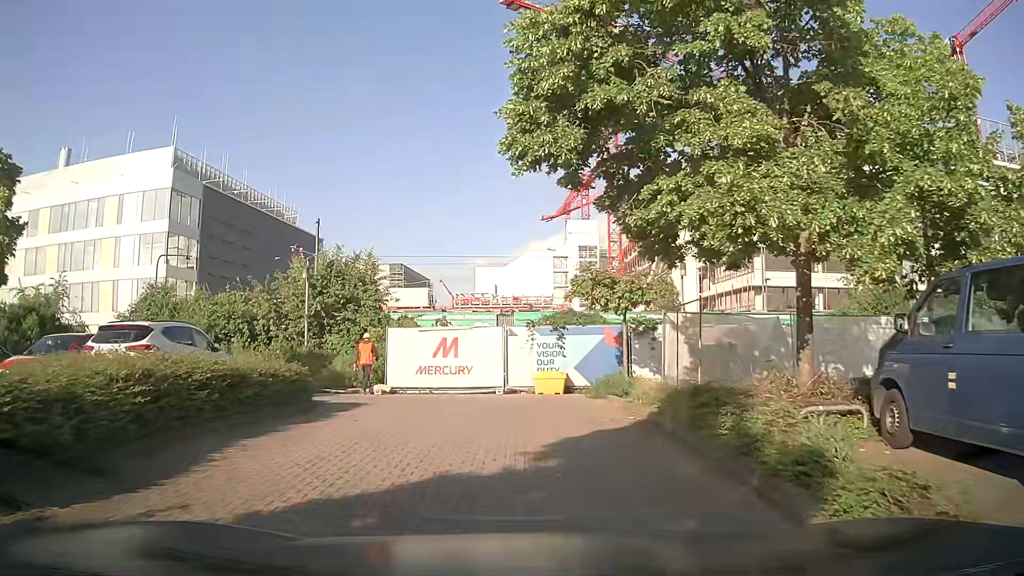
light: Day
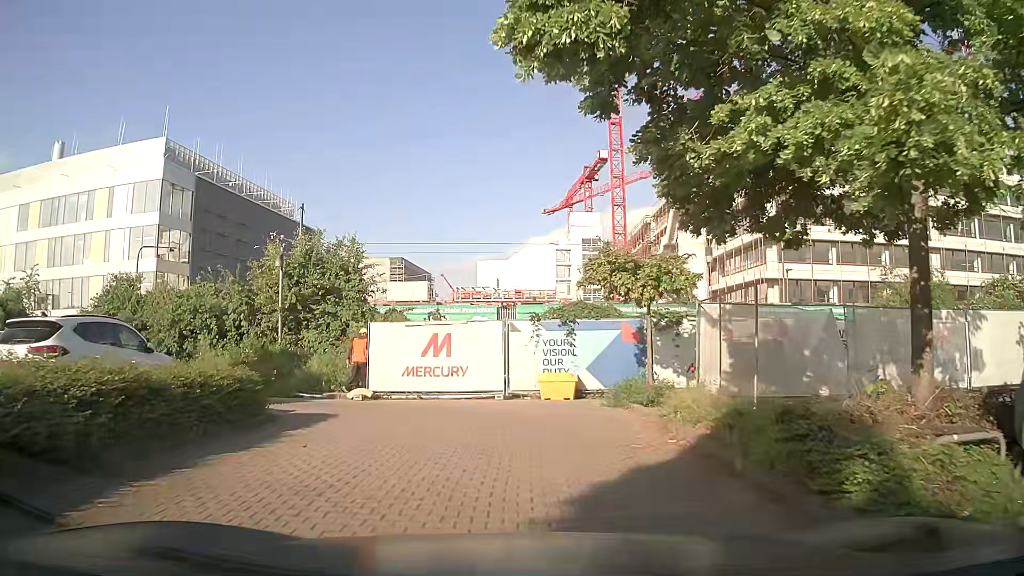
(0.0, +2.7) m; -1°
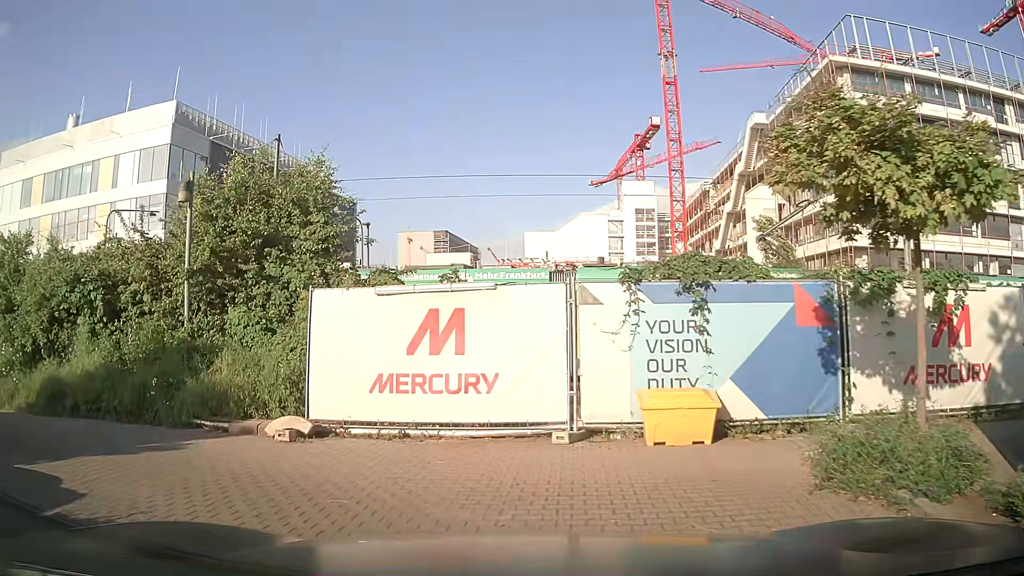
(-0.2, +8.2) m; -6°
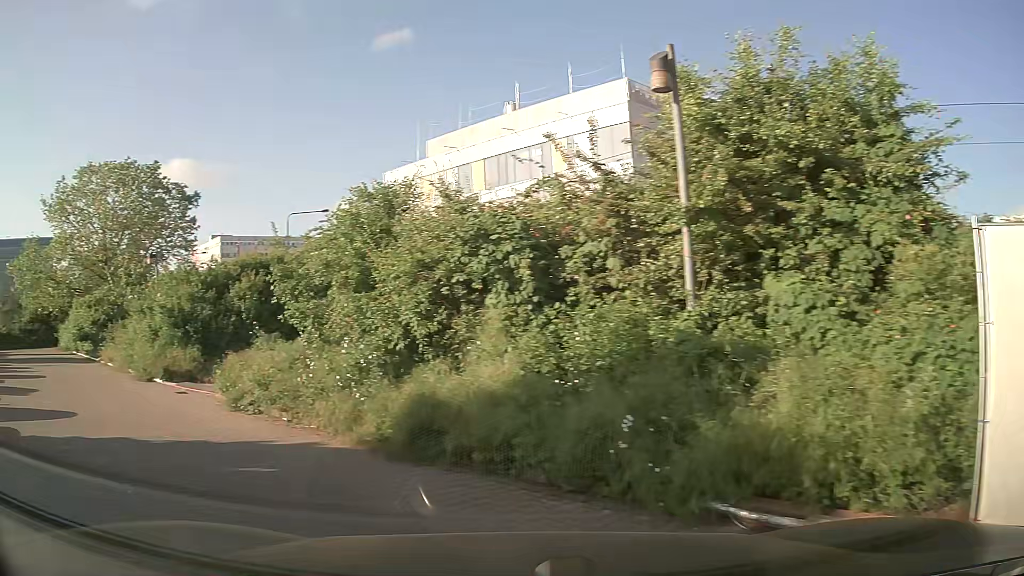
(-1.3, +5.4) m; -38°
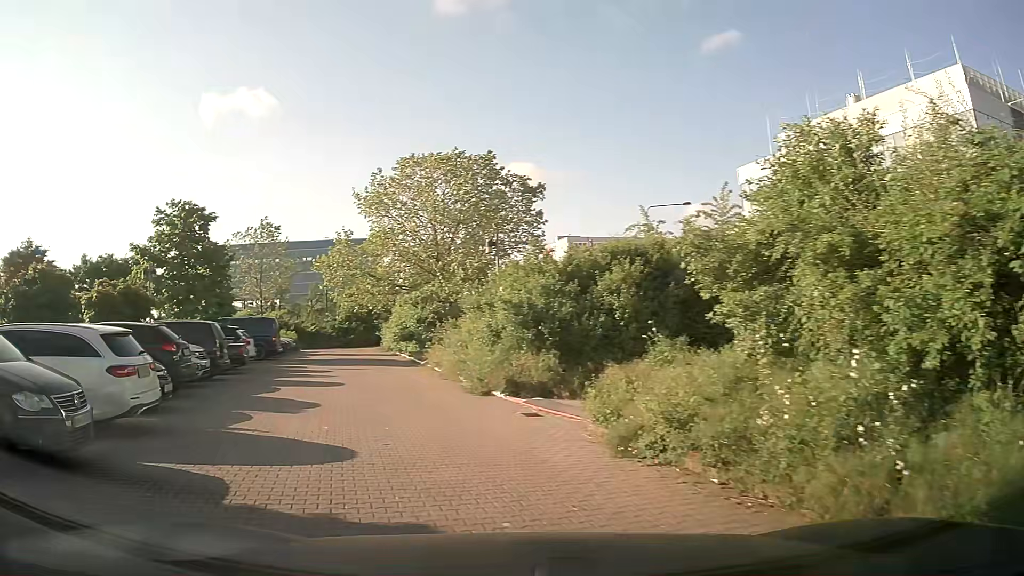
(-1.1, +3.9) m; -30°
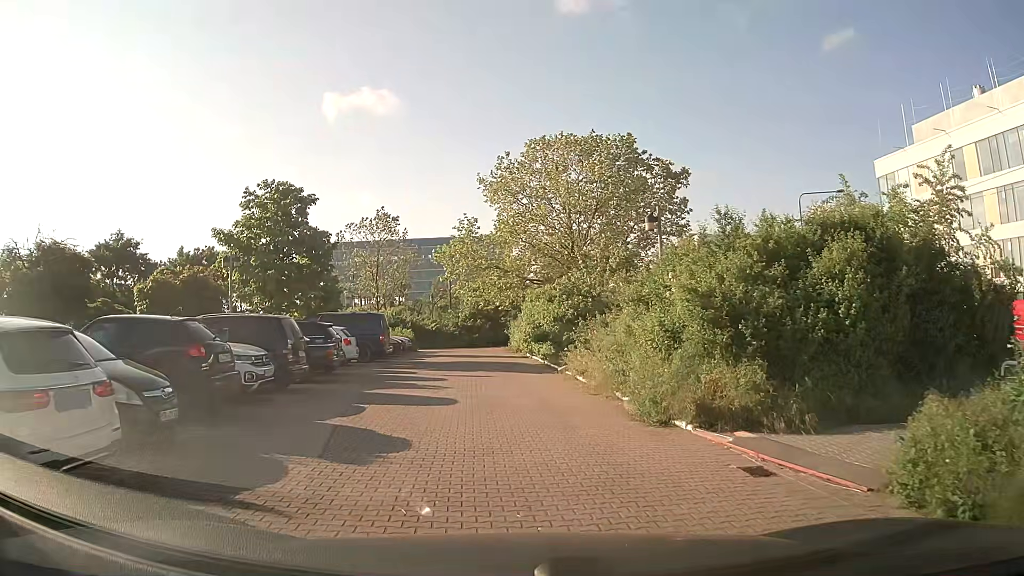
(-0.6, +4.5) m; -11°
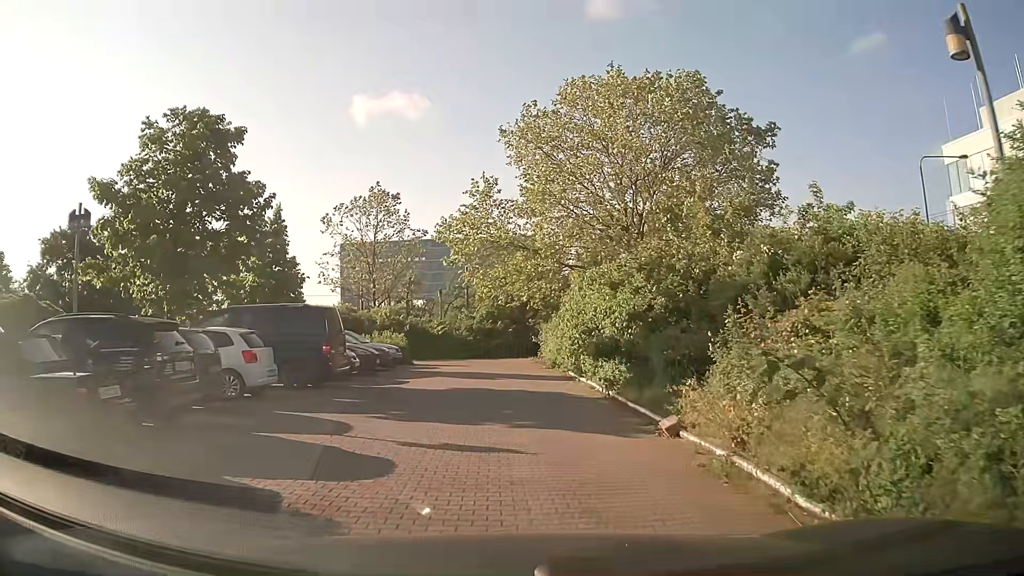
(-0.4, +11.3) m; -3°
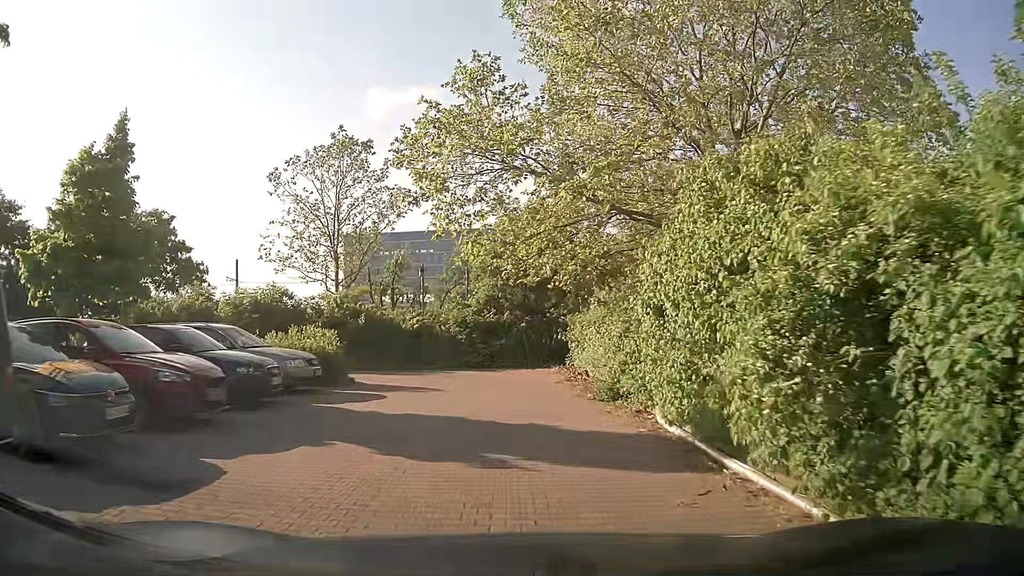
(-0.1, +12.5) m; -1°
